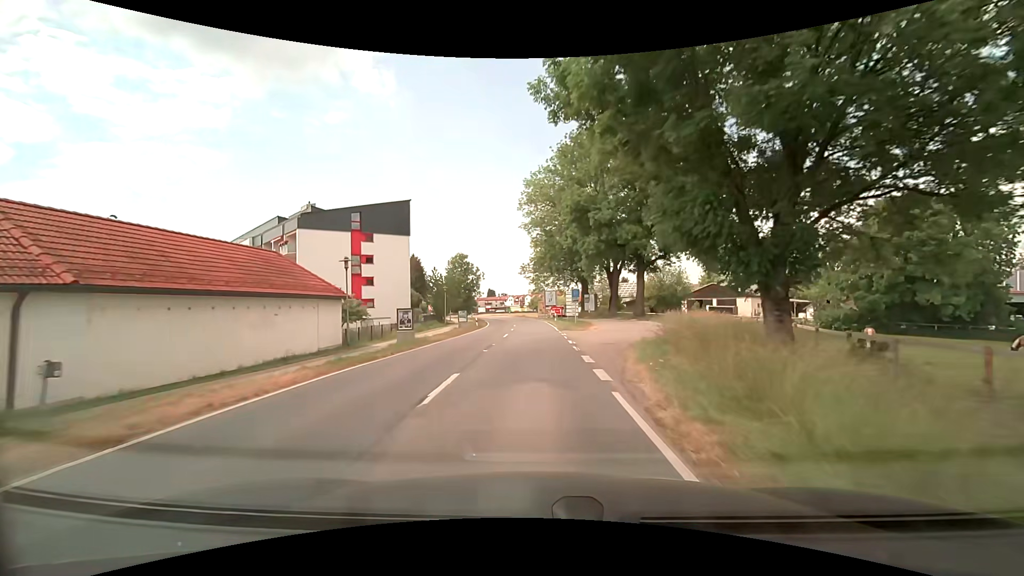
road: tertiary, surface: asphalt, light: Day
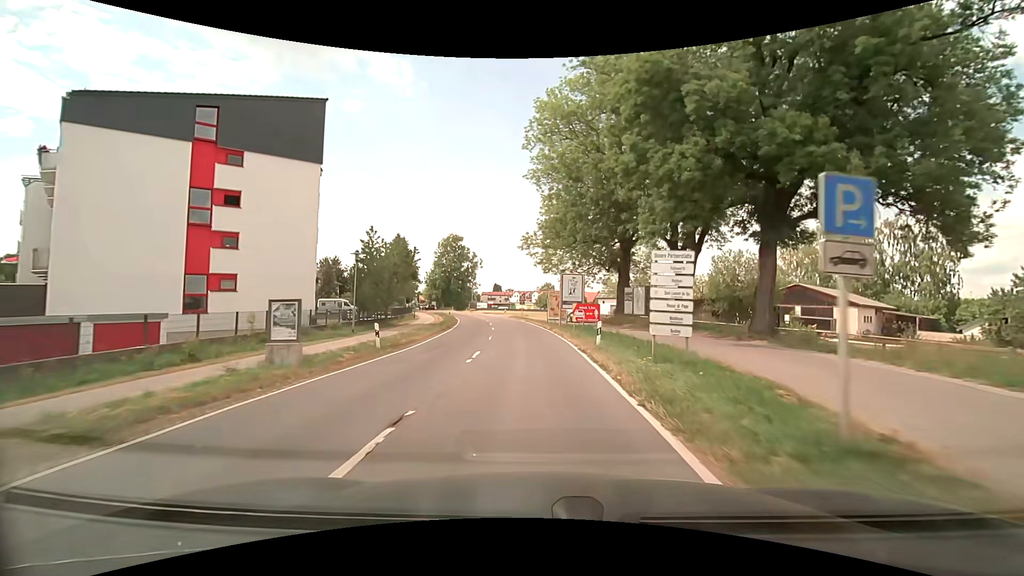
(-0.1, +31.0) m; -1°
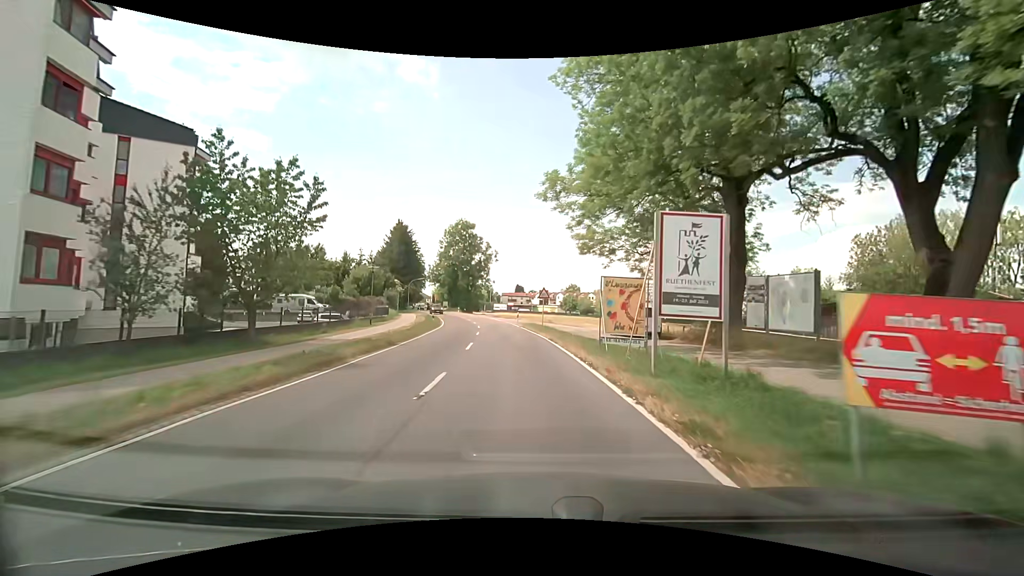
(-0.6, +23.3) m; -3°
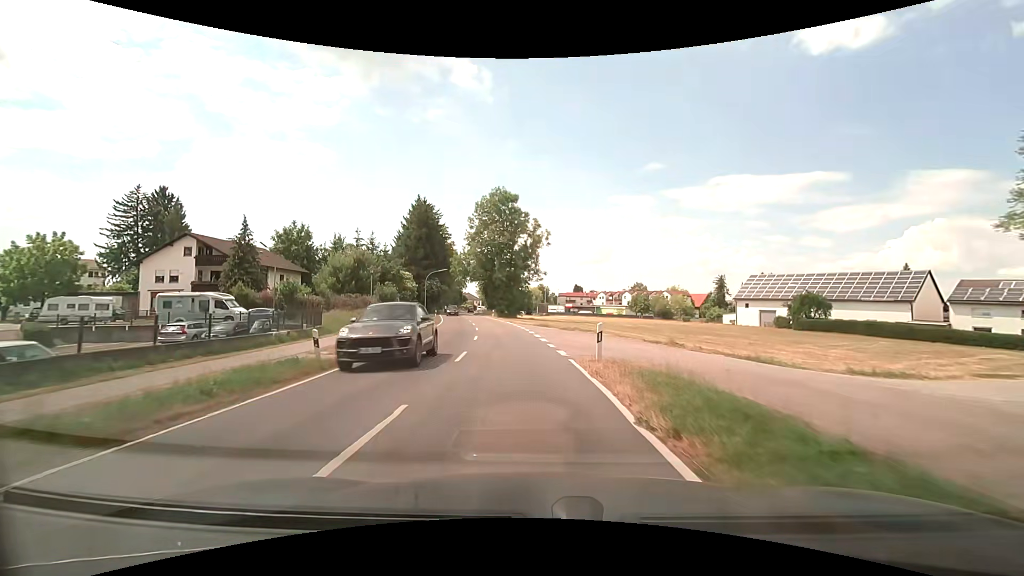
(-1.7, +31.1) m; -7°
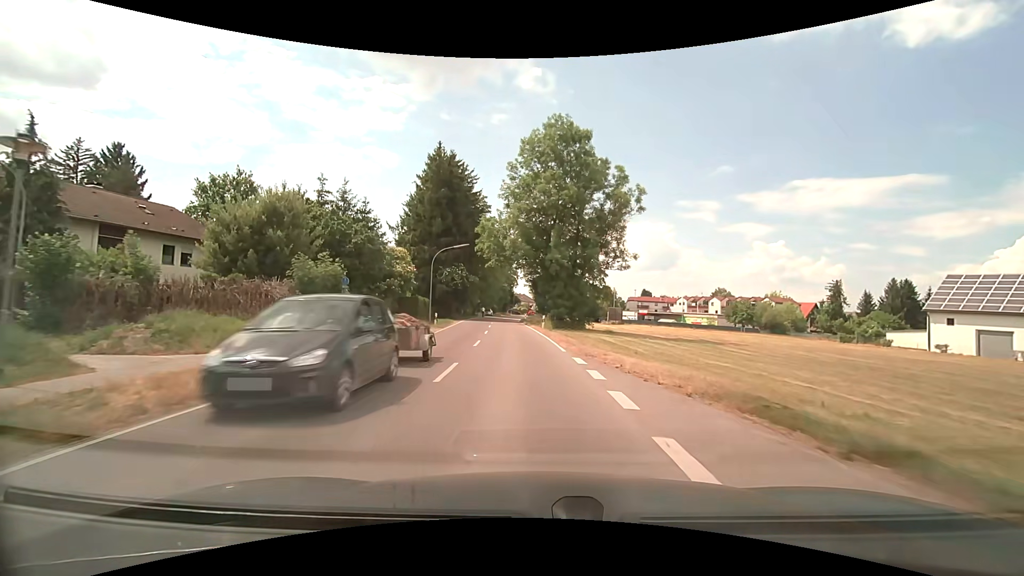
(-2.0, +31.0) m; -7°
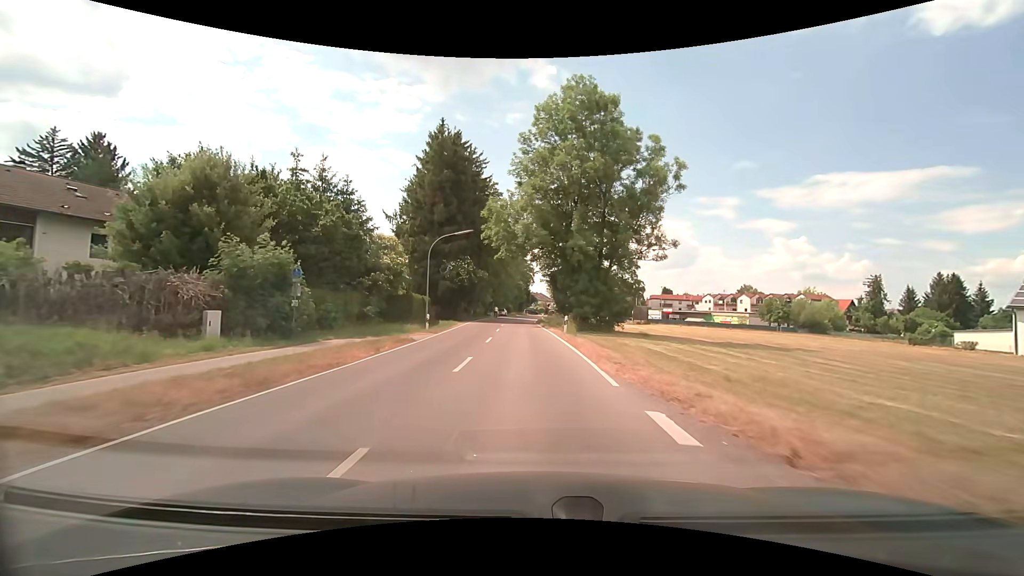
(-0.1, +7.8) m; -2°
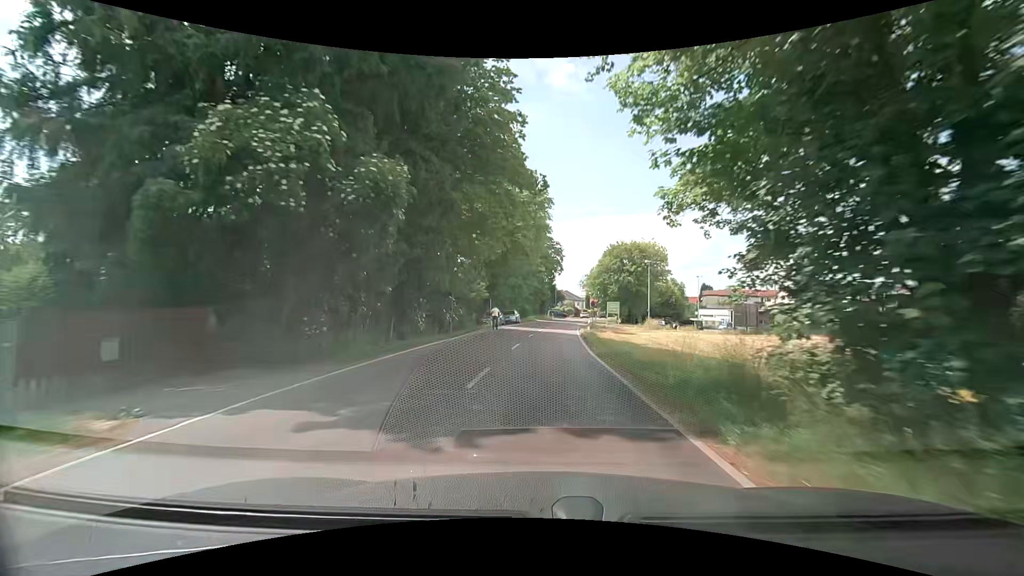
(-1.2, +38.6) m; -2°
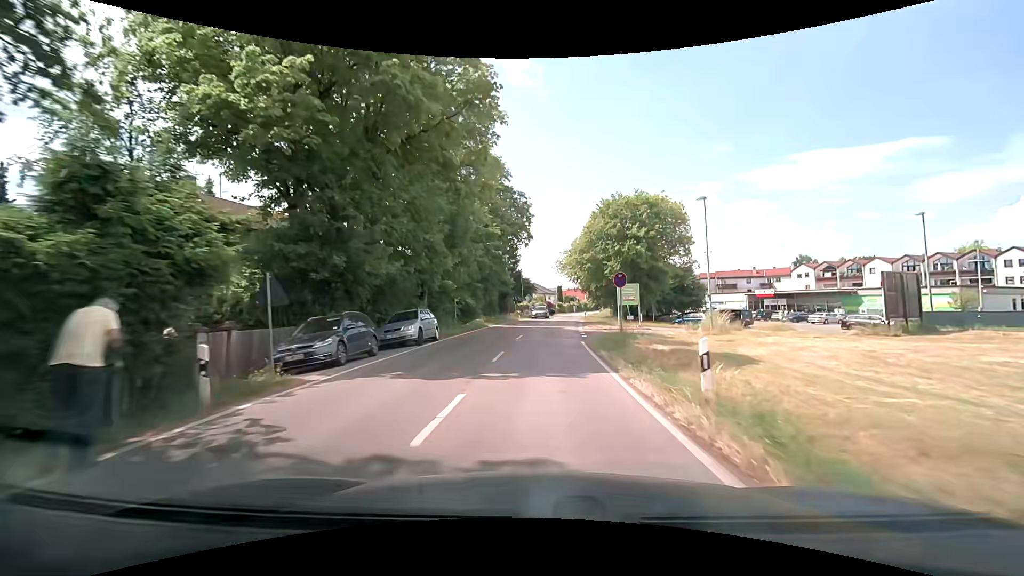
(+1.0, +30.8) m; +4°
(0, +10) (0, +20) (+1, +30) (+2, +40) (+3, +50) (+3, +60) (+5, +70) (+6, +80) (+7, +90) (+9, +99) m
